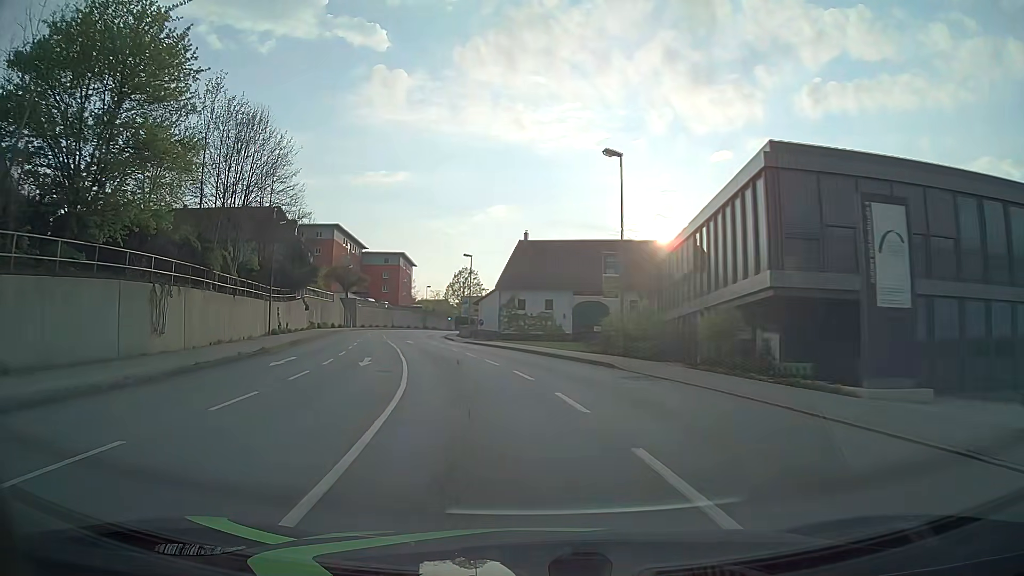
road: tertiary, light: Day
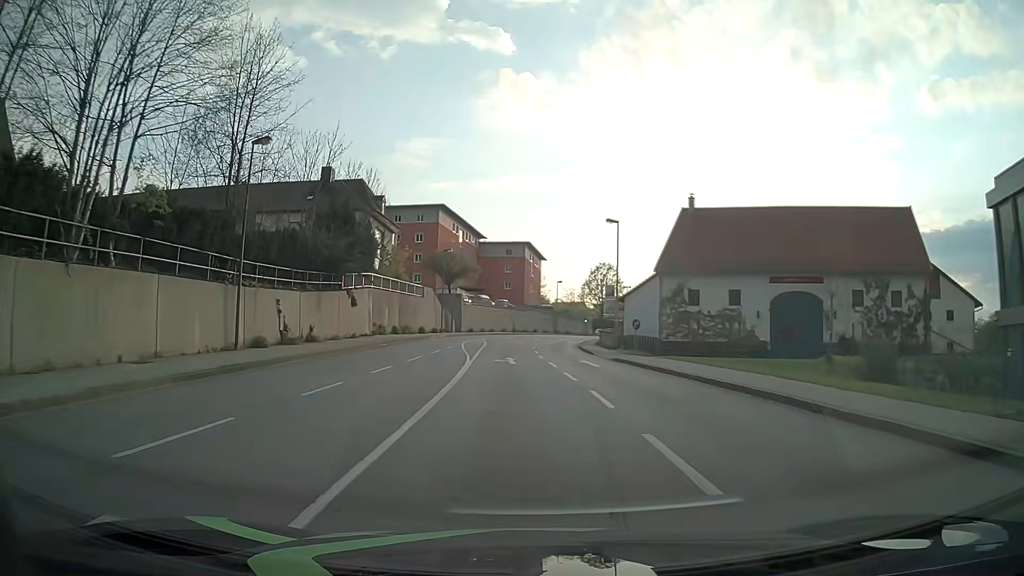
(-2.5, +22.6) m; -12°
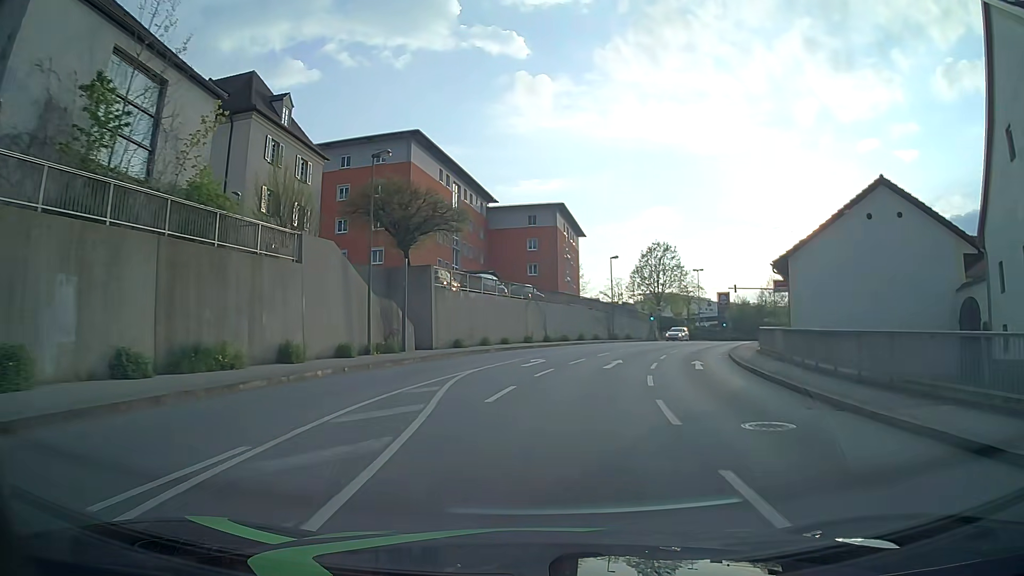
(-1.4, +38.2) m; -3°
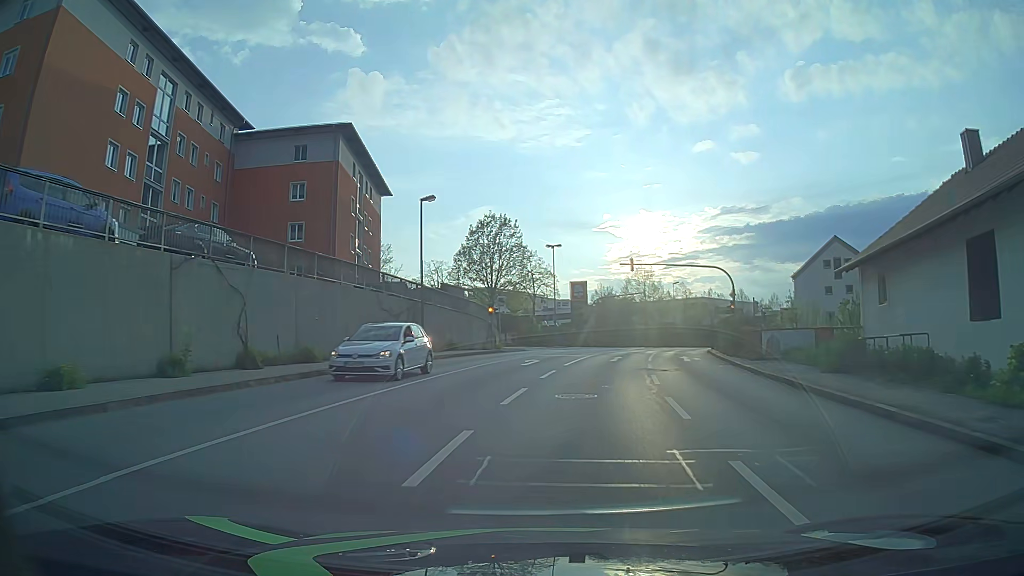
(+3.7, +29.6) m; +15°
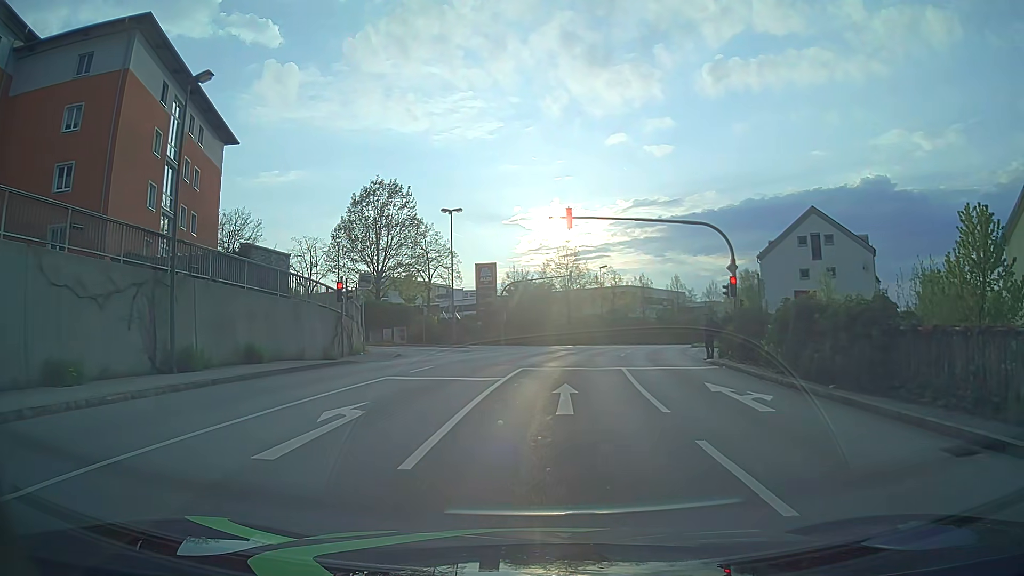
(+1.2, +17.0) m; +8°
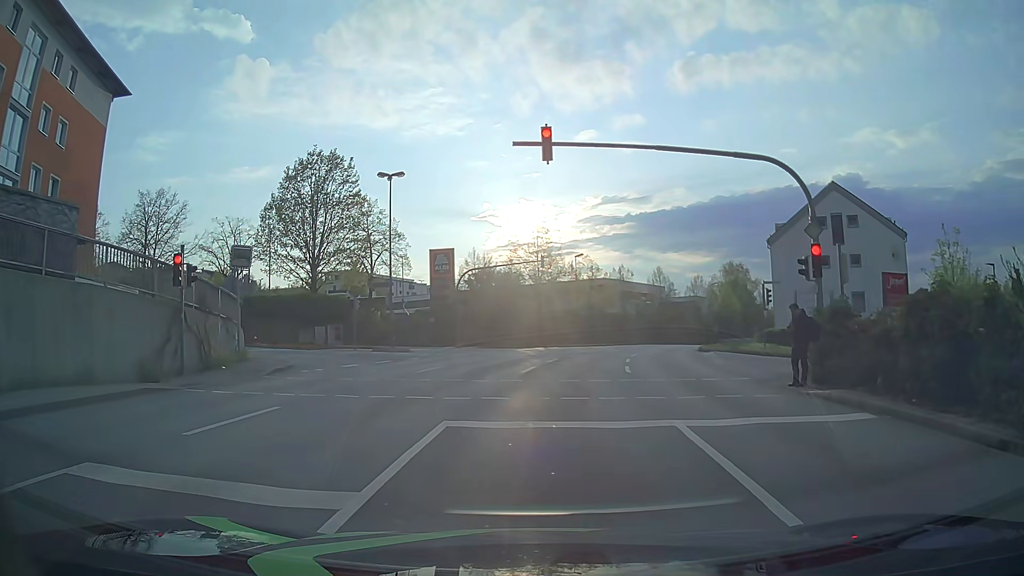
(+0.3, +10.9) m; +3°
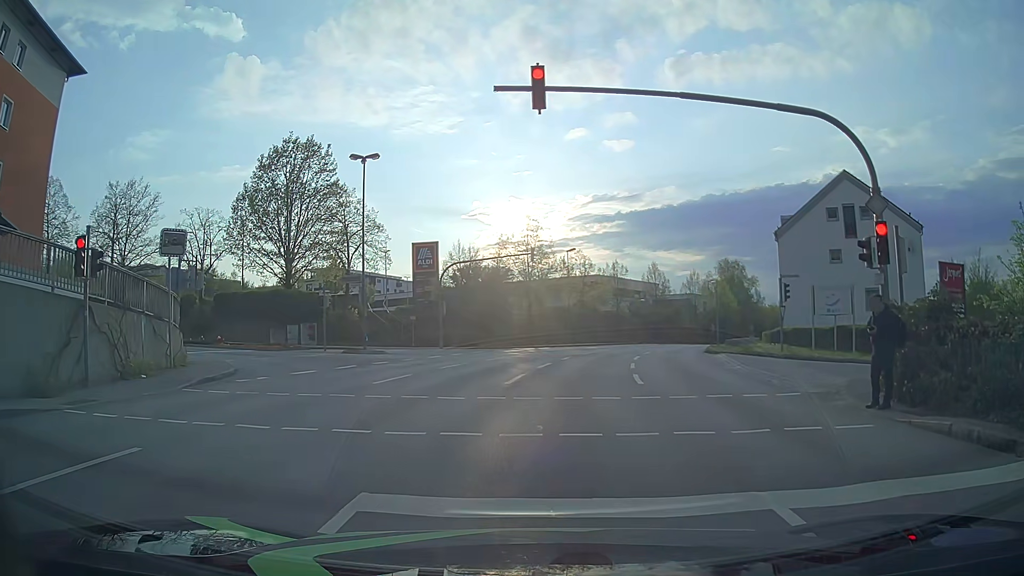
(0.0, +3.7) m; +1°
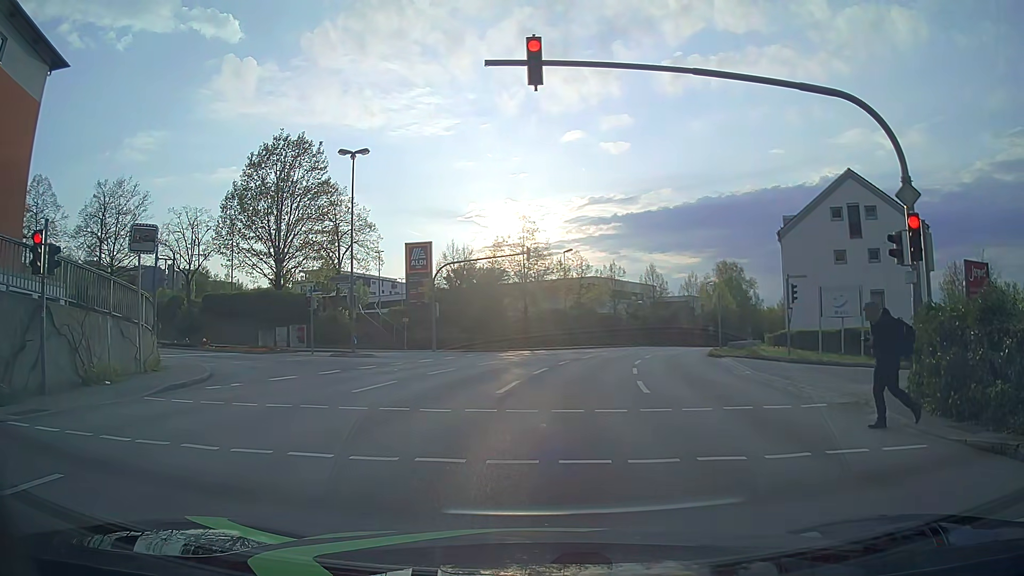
(0.0, +1.3) m; +1°
(0, +10) (+1, +20) (+2, +30) (+4, +40) (+8, +49) (+11, +58) (+15, +68) (+20, +76) (+25, +85) (+30, +94) m
